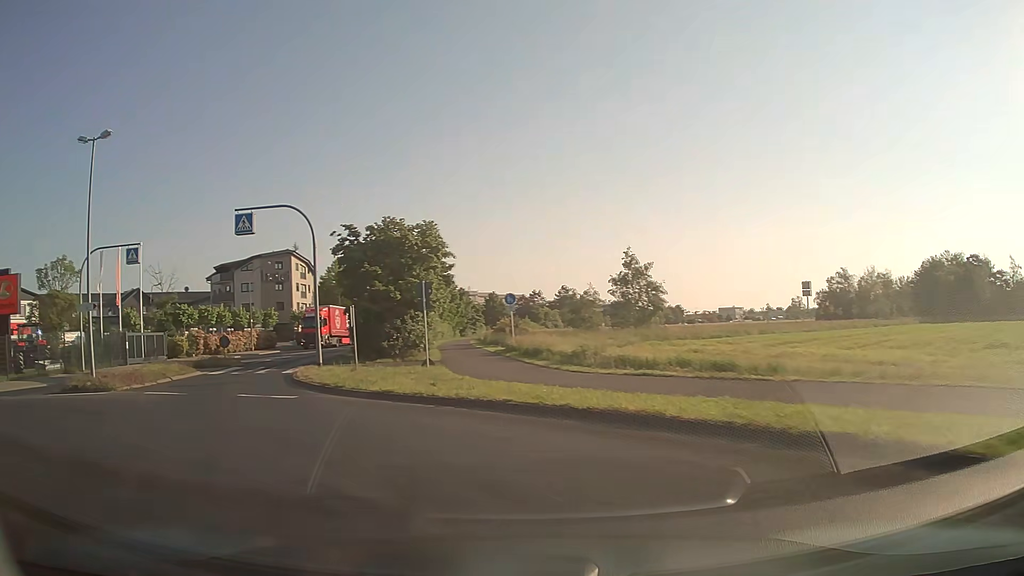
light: Day
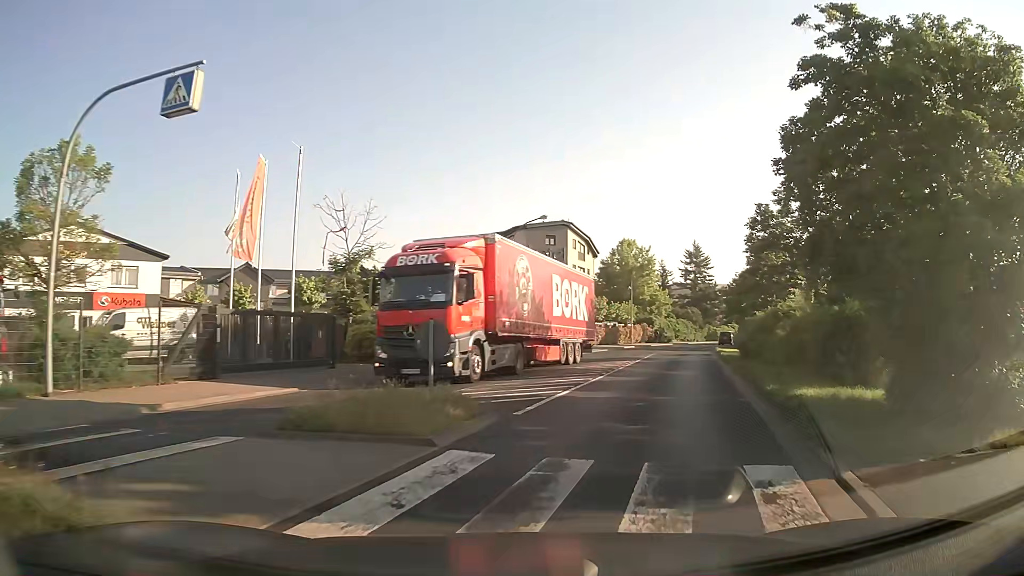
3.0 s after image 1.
(-8.9, +21.1) m; -24°
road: tertiary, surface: asphalt
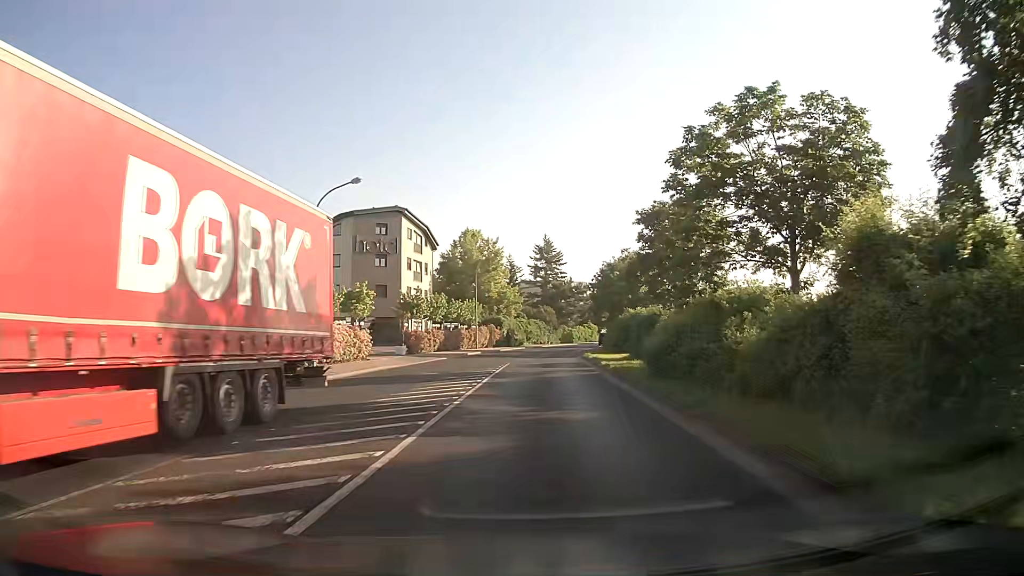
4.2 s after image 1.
(+1.5, +10.6) m; +14°
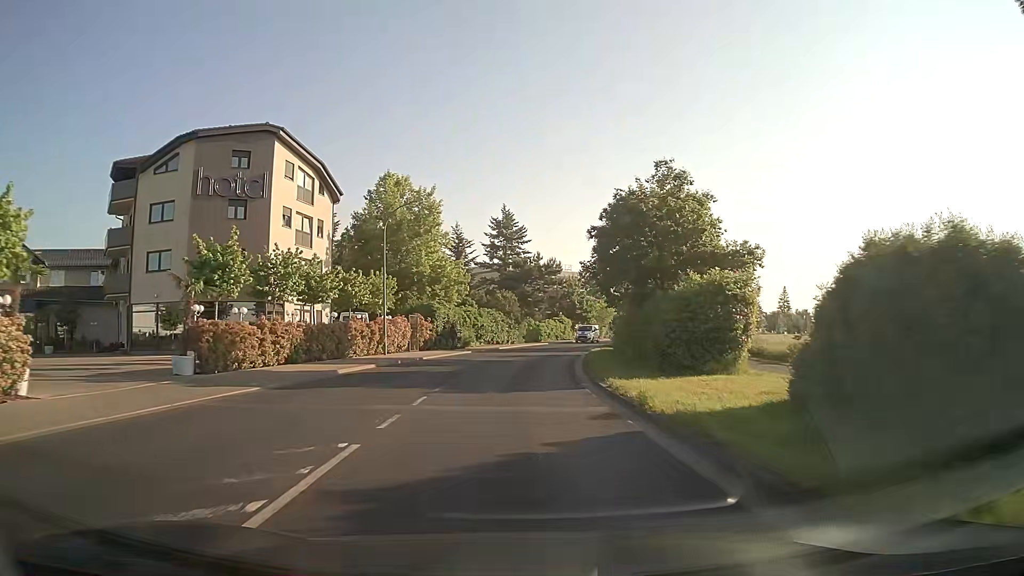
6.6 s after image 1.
(+1.0, +25.3) m; +3°
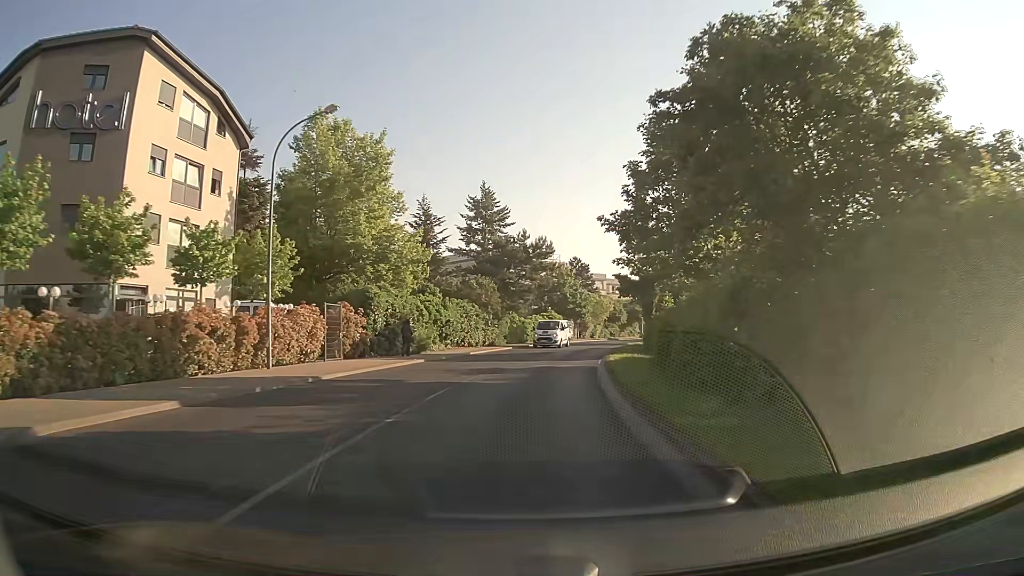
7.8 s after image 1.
(+0.2, +14.4) m; +1°
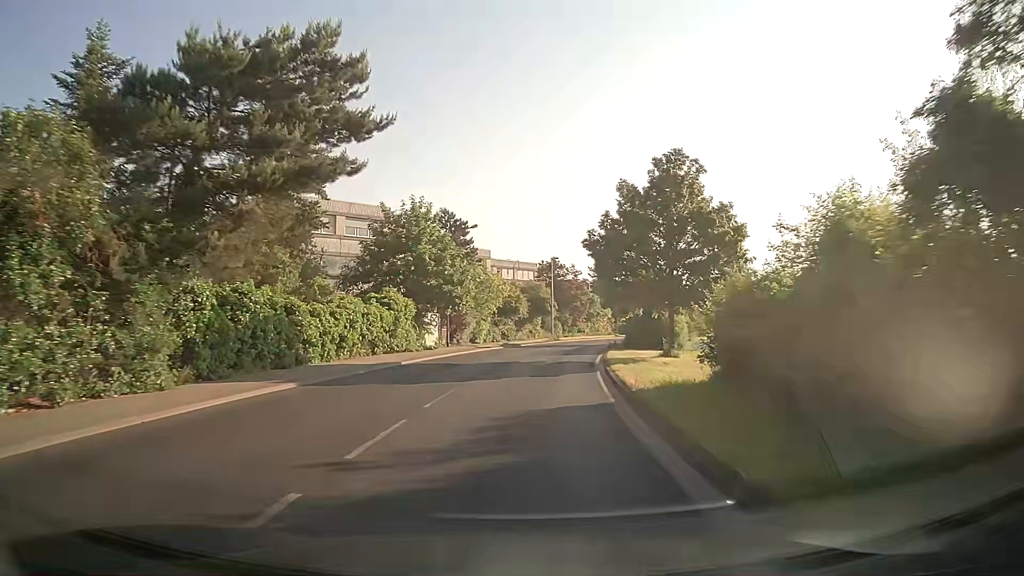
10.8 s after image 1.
(+3.4, +37.9) m; +10°
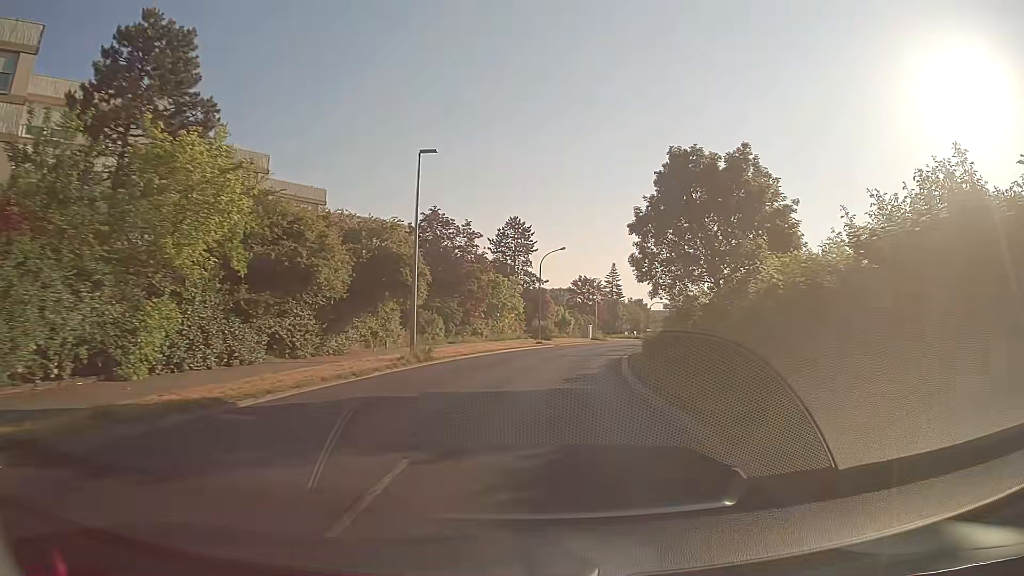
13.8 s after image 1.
(+3.2, +38.8) m; +10°
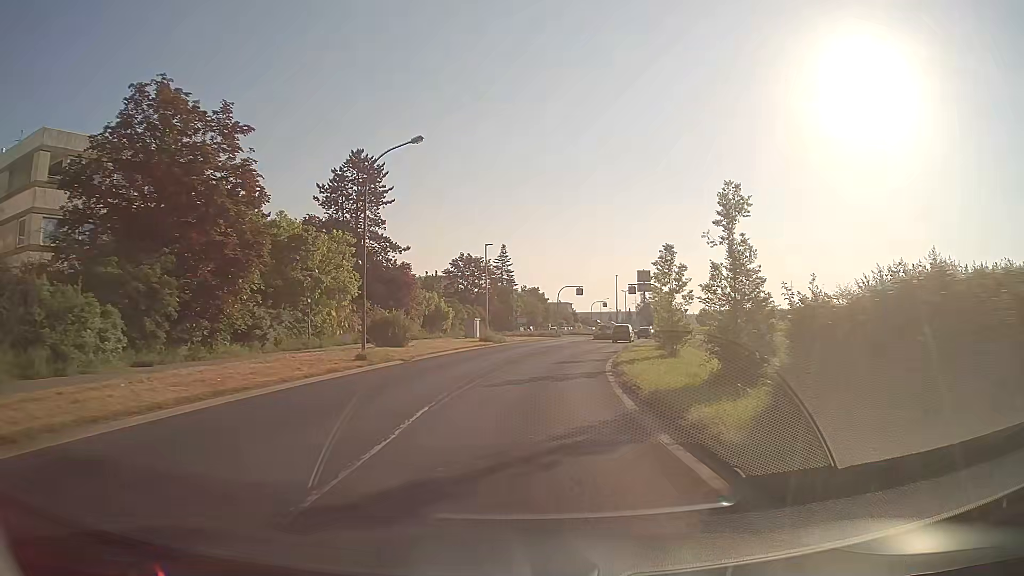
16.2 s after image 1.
(+2.8, +30.7) m; +10°
